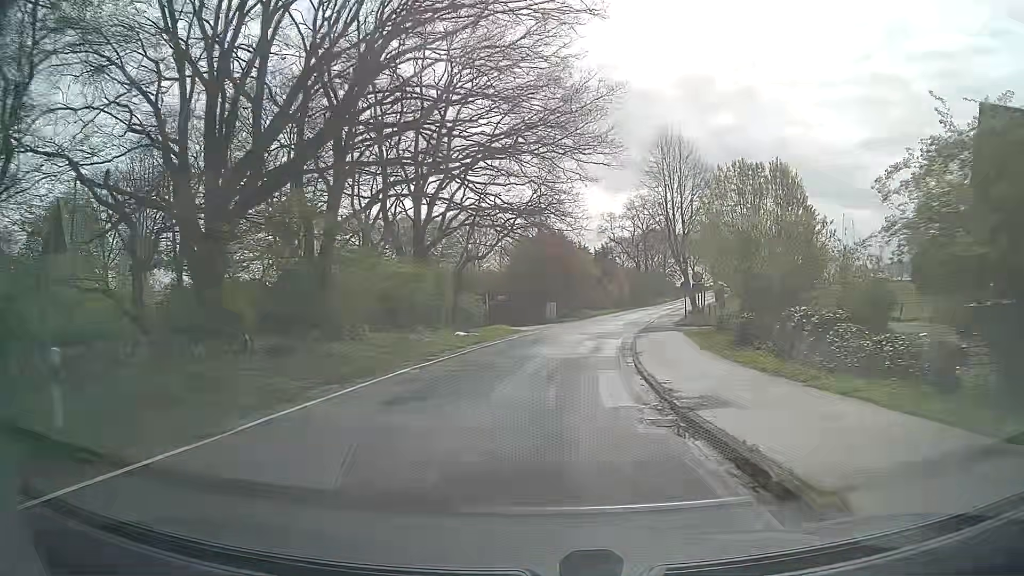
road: secondary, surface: asphalt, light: Day
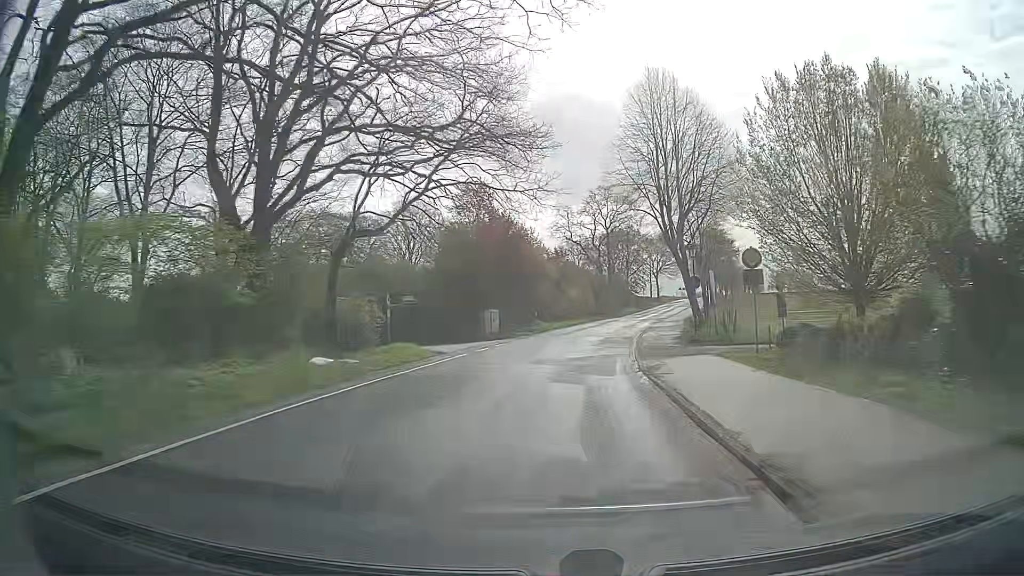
(+0.3, +16.4) m; +3°
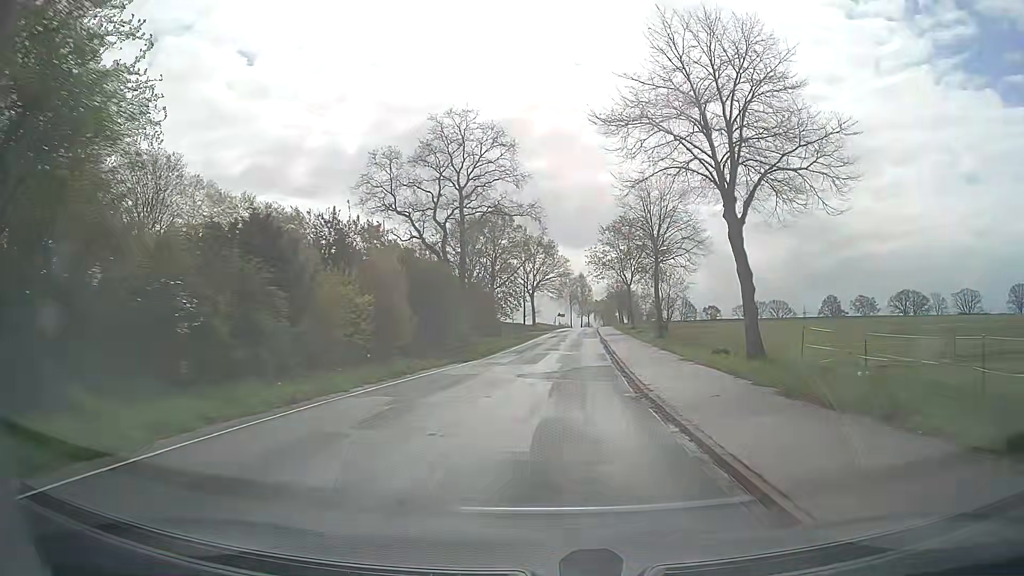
(+5.1, +41.0) m; +12°
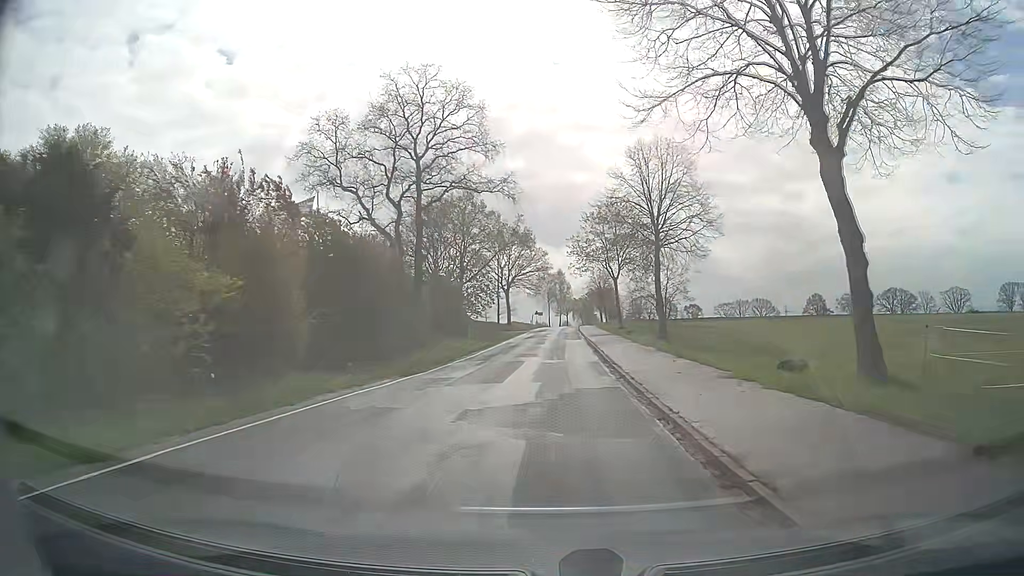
(+0.2, +8.4) m; +3°
